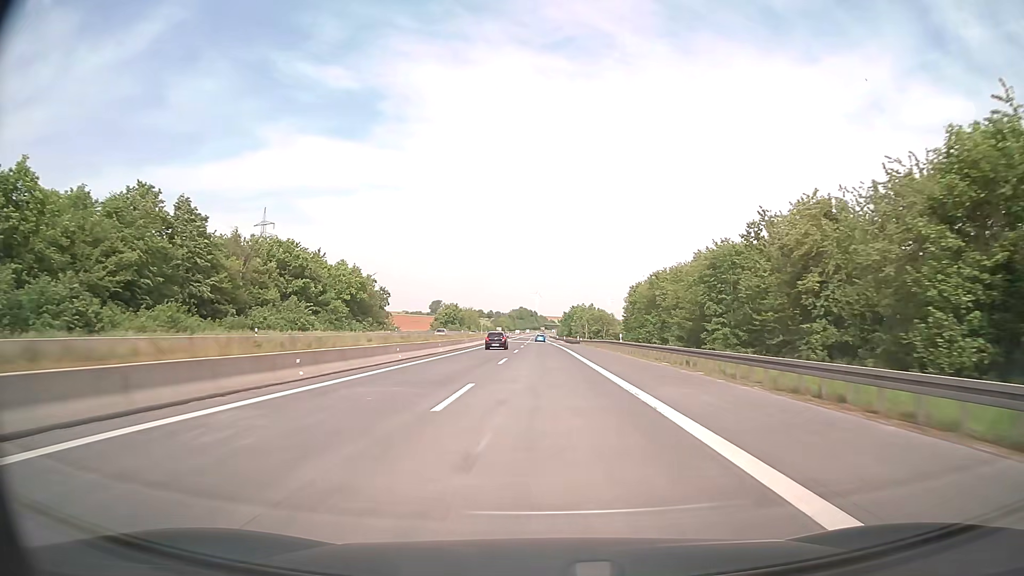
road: motorway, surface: asphalt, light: Day
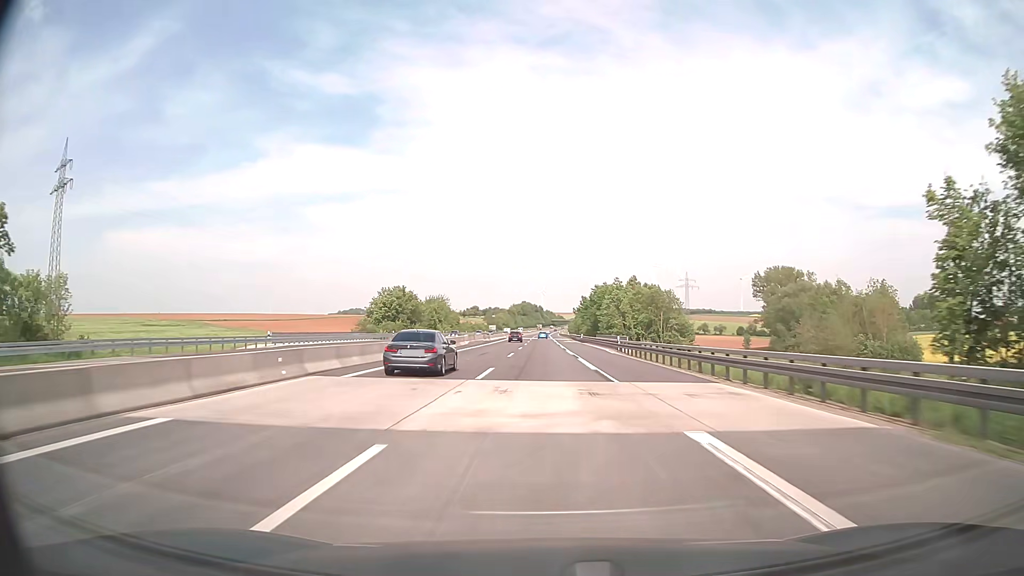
(-0.2, +99.3) m; 0°
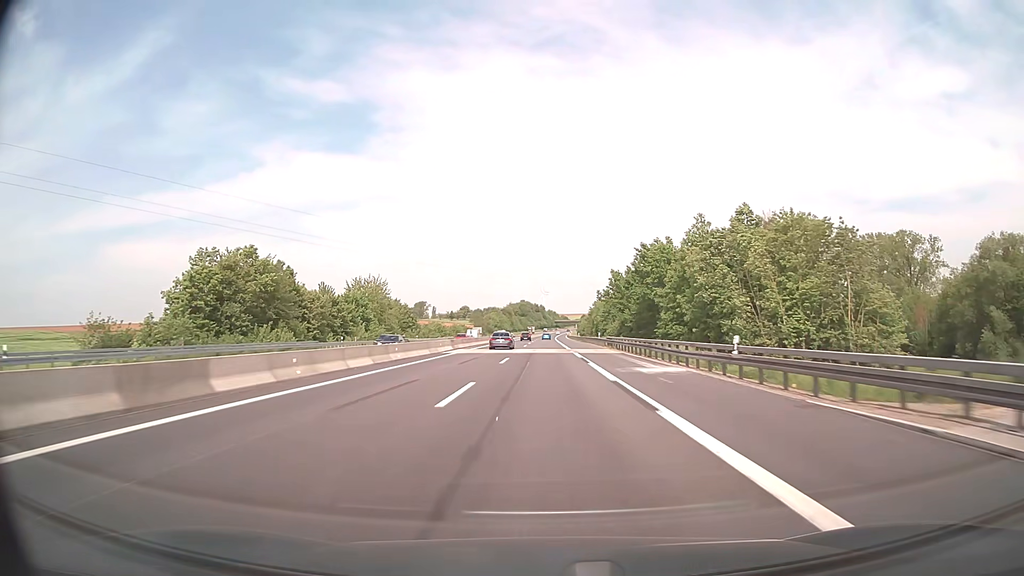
(-0.3, +79.5) m; 0°
(0, +10) (0, +20) (0, +30) (0, +40) (0, +50) (0, +60) (0, +70) (0, +80) (+1, +90) (+1, +100) m
